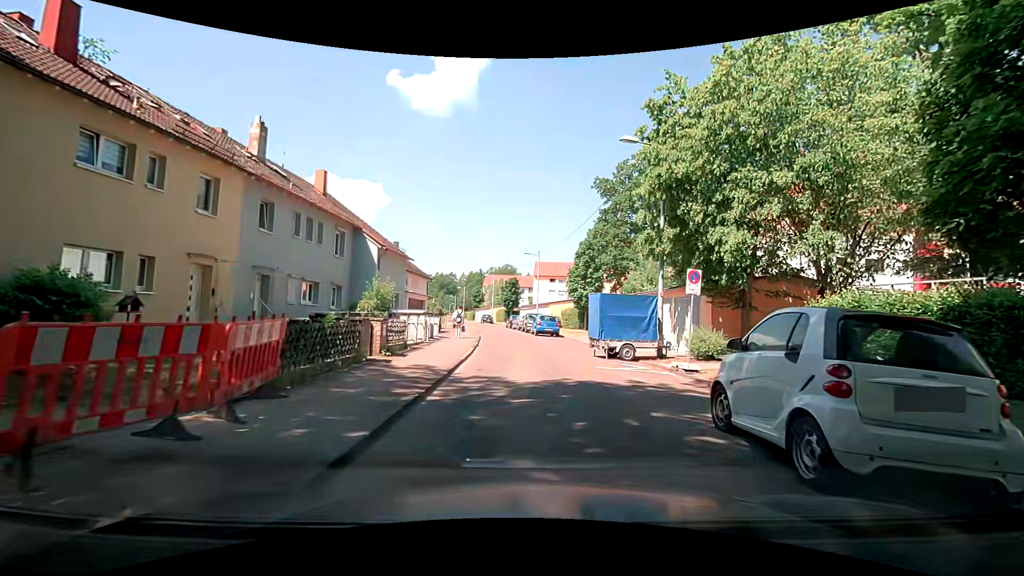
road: residential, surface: asphalt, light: Day
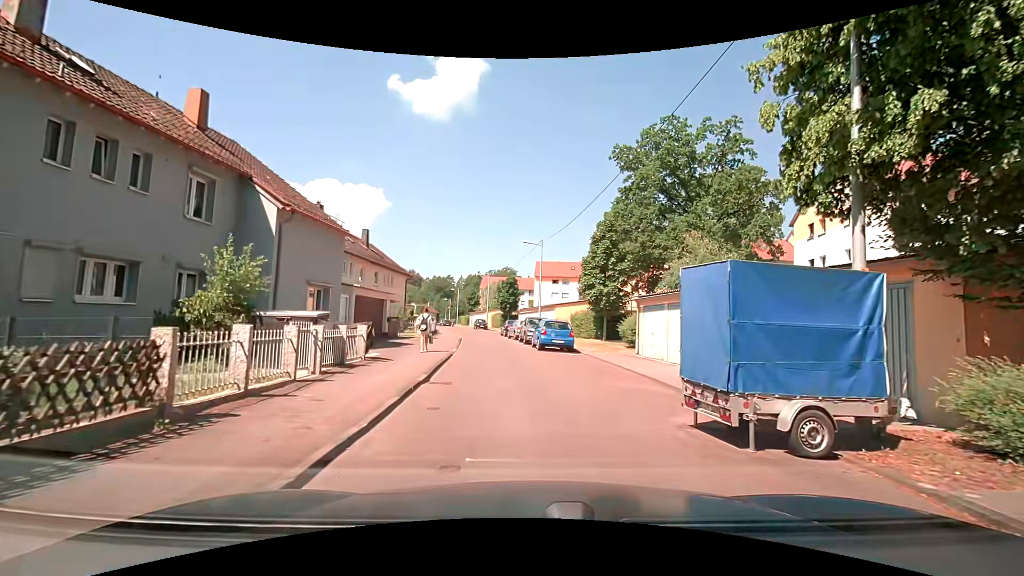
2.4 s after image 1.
(-0.1, +10.7) m; 0°
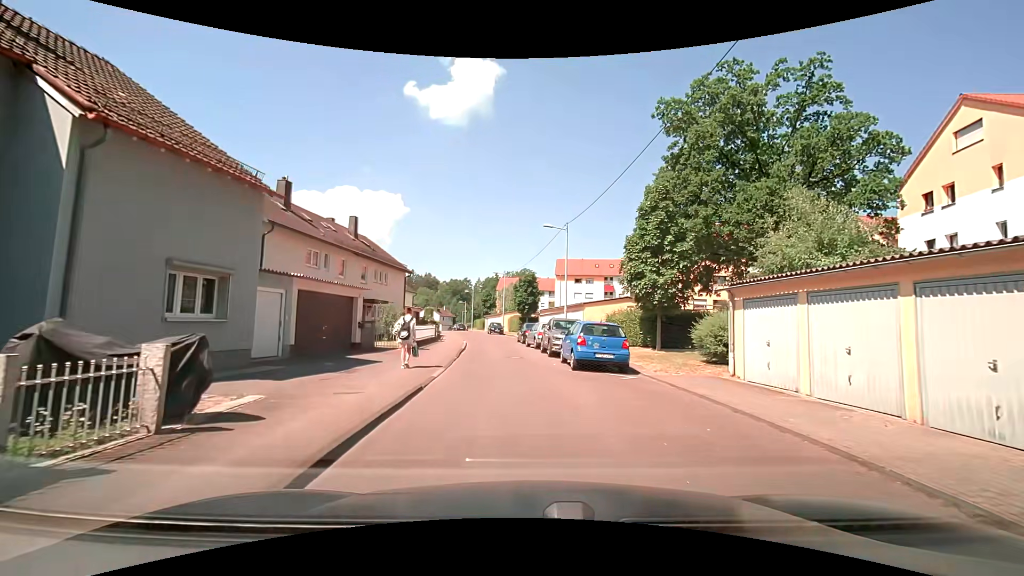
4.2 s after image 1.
(-0.2, +8.2) m; -3°
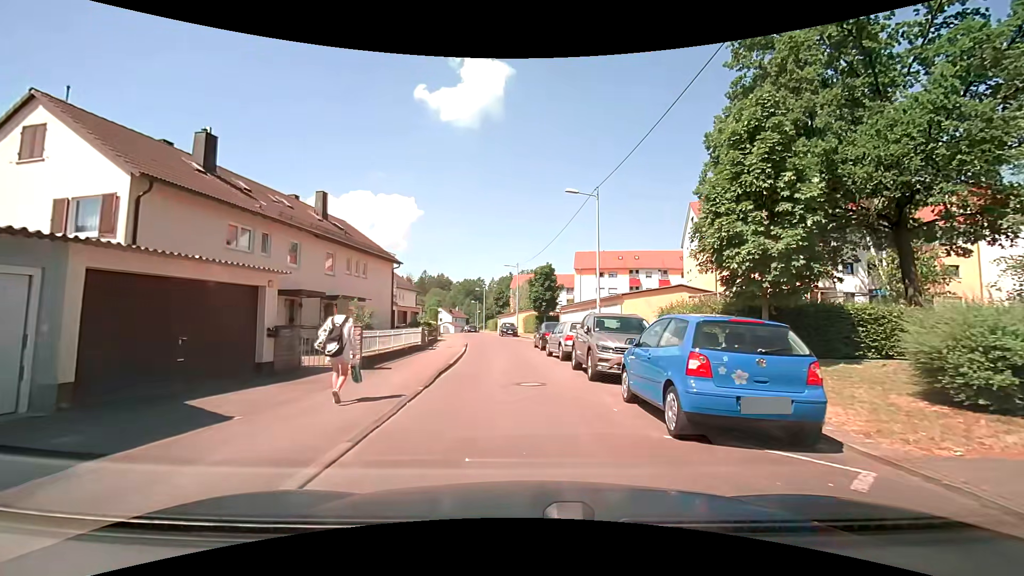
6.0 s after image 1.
(-0.1, +8.6) m; -1°
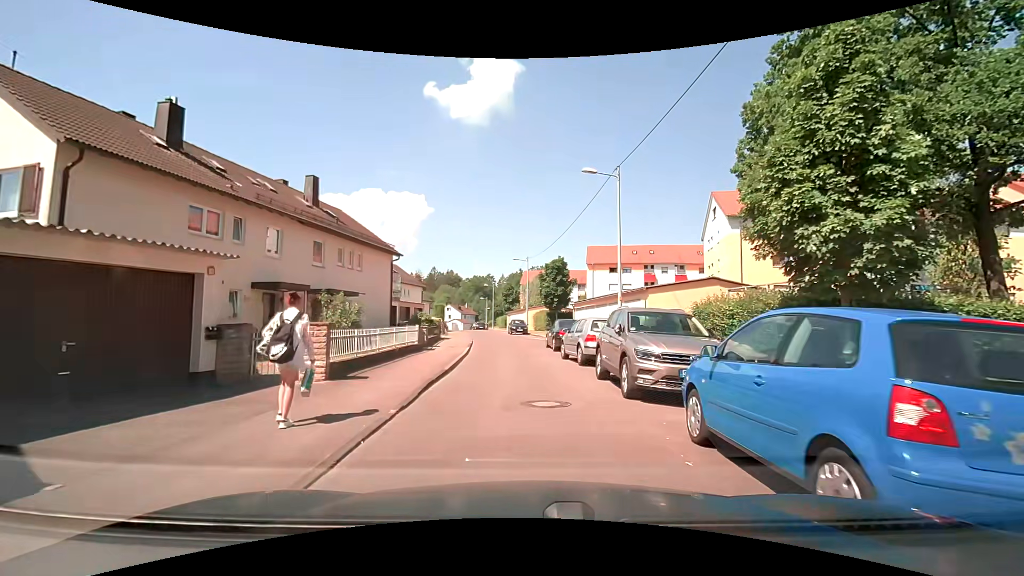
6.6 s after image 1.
(-0.1, +2.9) m; -2°
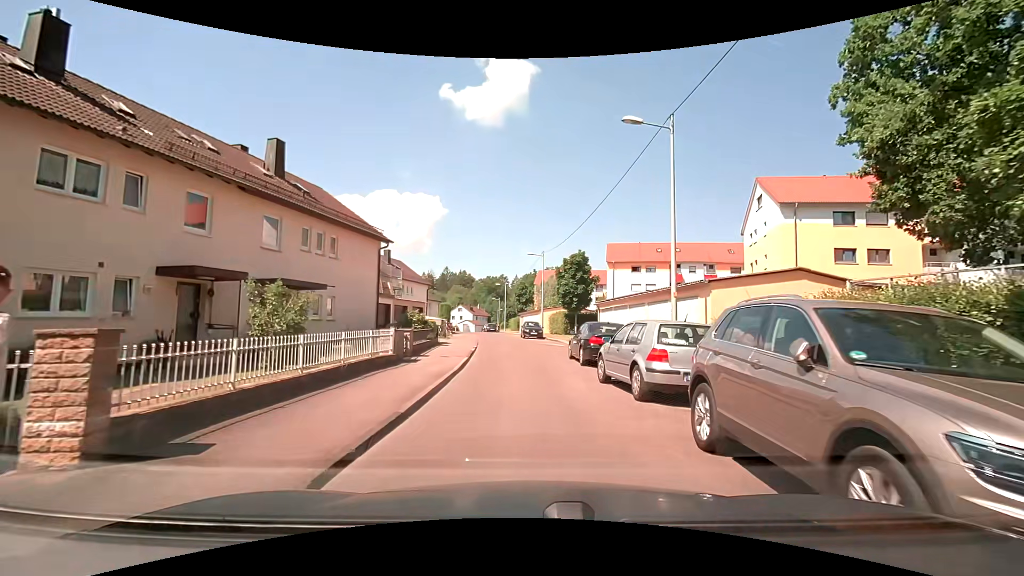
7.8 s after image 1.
(-0.1, +5.8) m; -1°
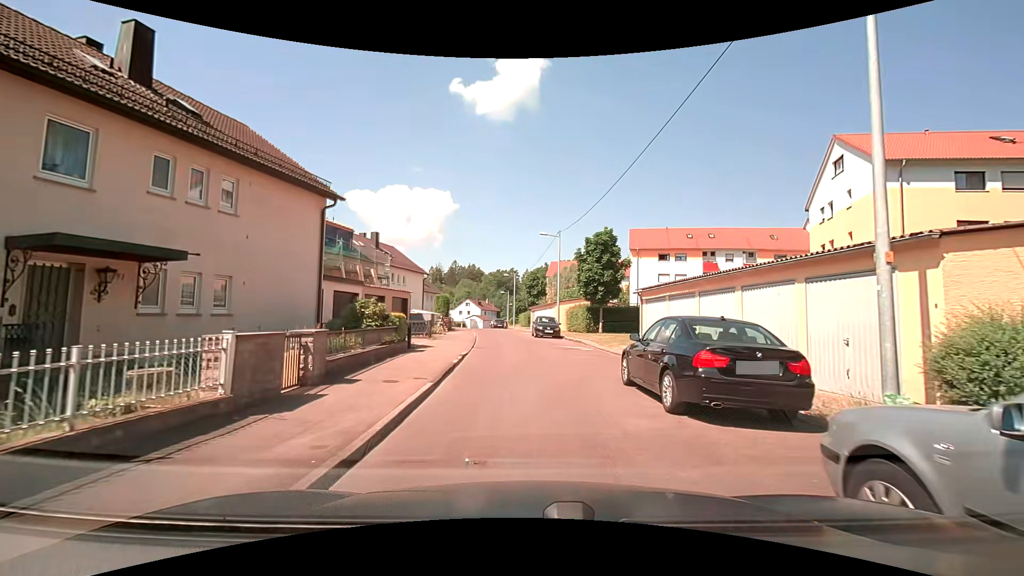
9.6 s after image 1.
(-0.2, +8.6) m; -3°
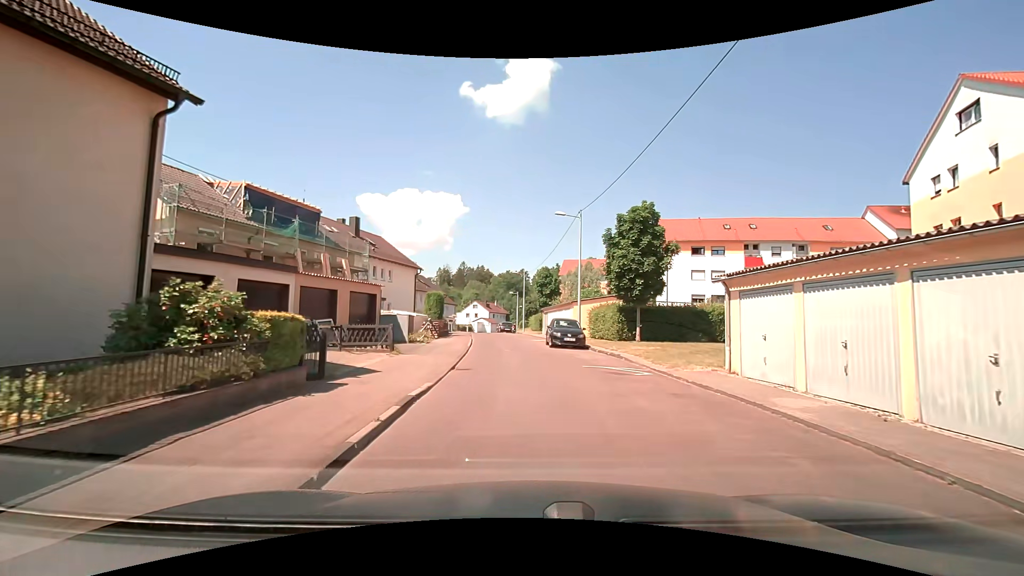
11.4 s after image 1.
(0.0, +8.6) m; 0°
(0, +10) (-1, +20) (-1, +30) (-3, +40) (-4, +50) (-5, +60) (-6, +70) (-7, +80) (-8, +90) (-8, +100) m
